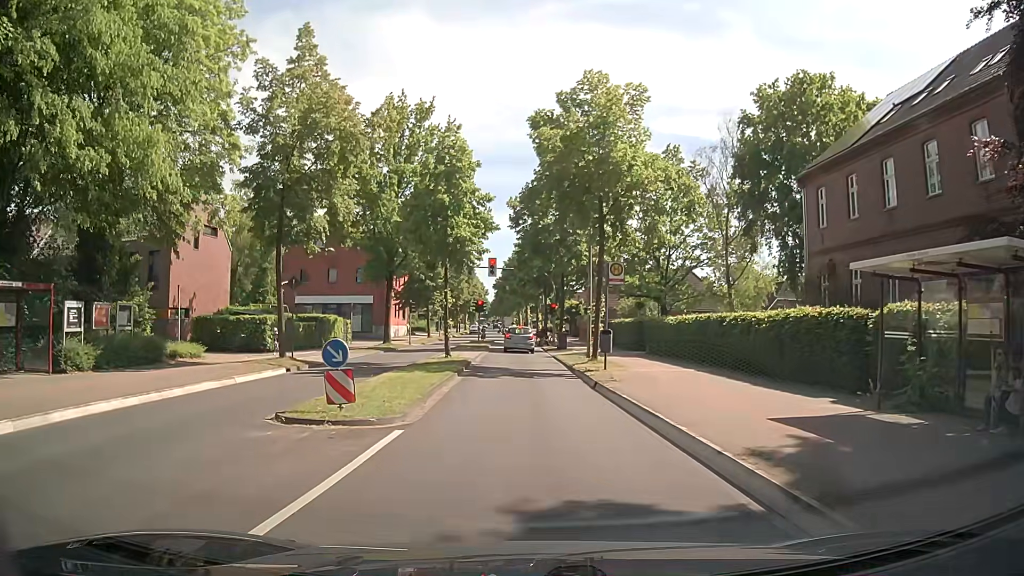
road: tertiary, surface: asphalt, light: Day
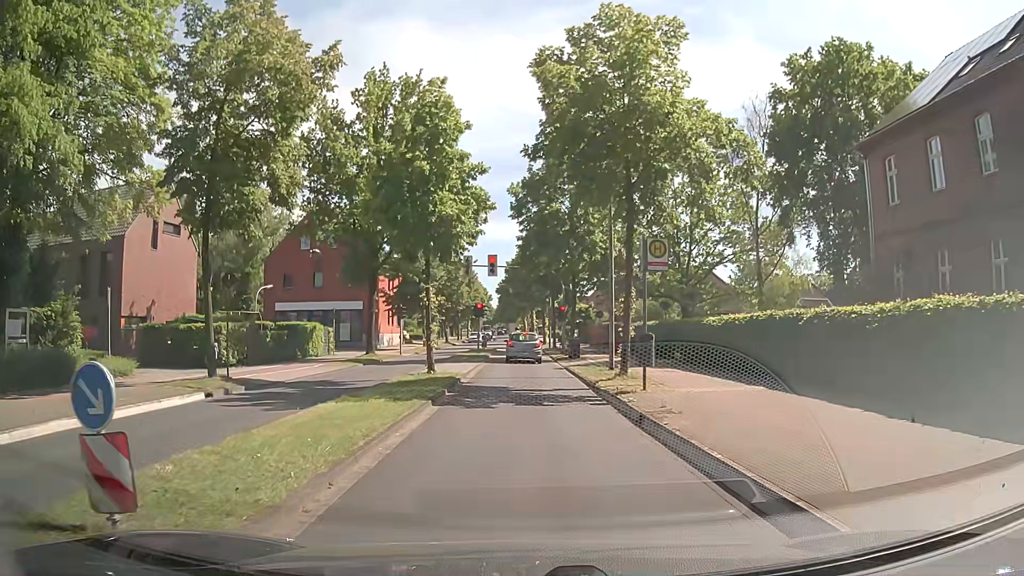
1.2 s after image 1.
(0.0, +6.1) m; 0°
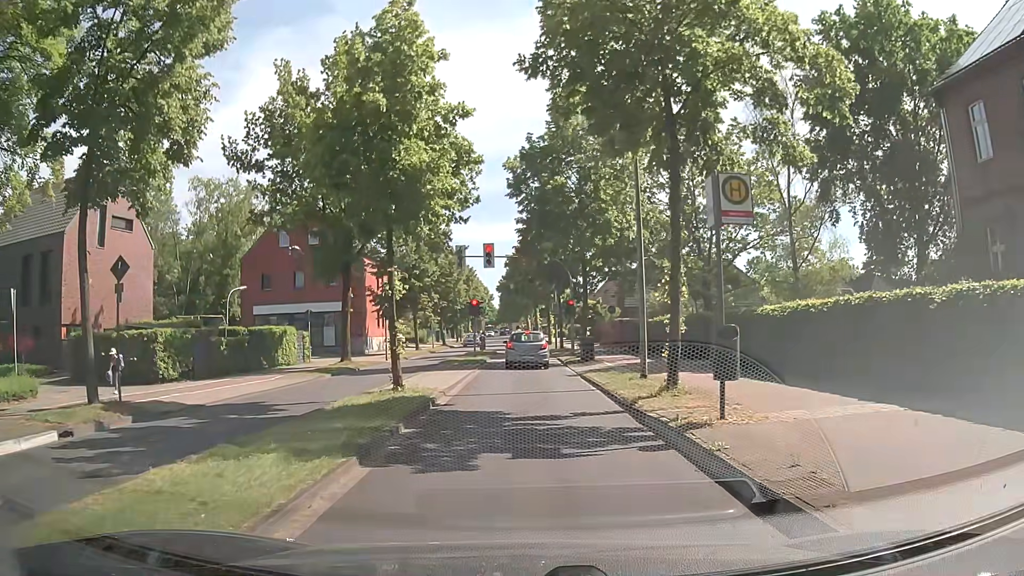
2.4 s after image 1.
(+0.1, +5.8) m; +1°
